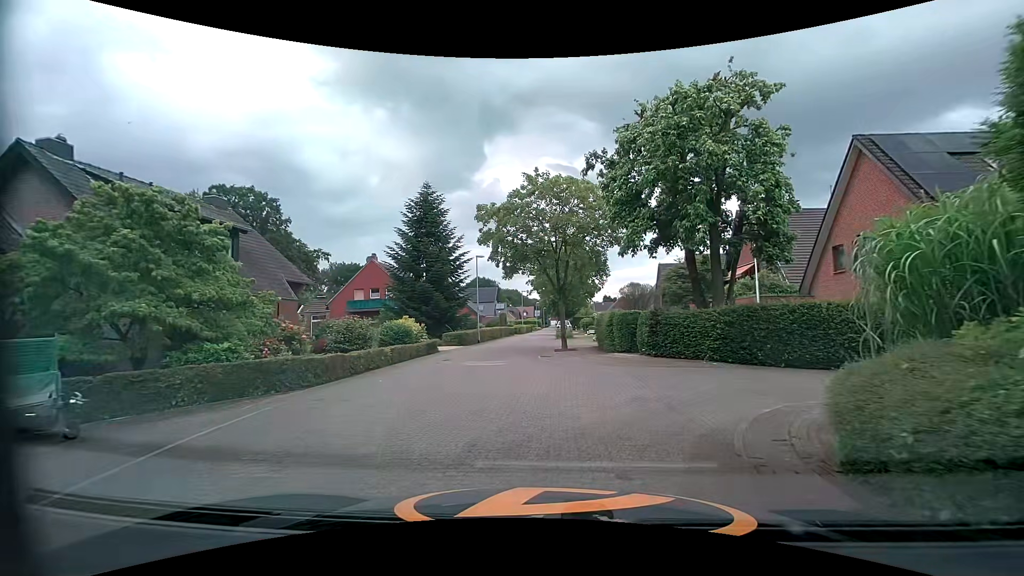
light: Day
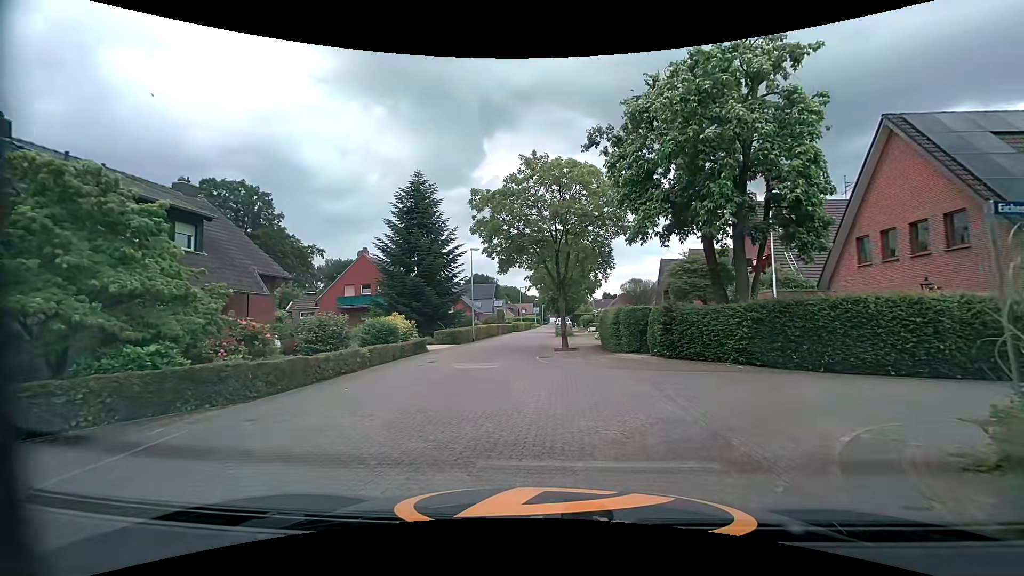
(0.0, +2.1) m; -1°
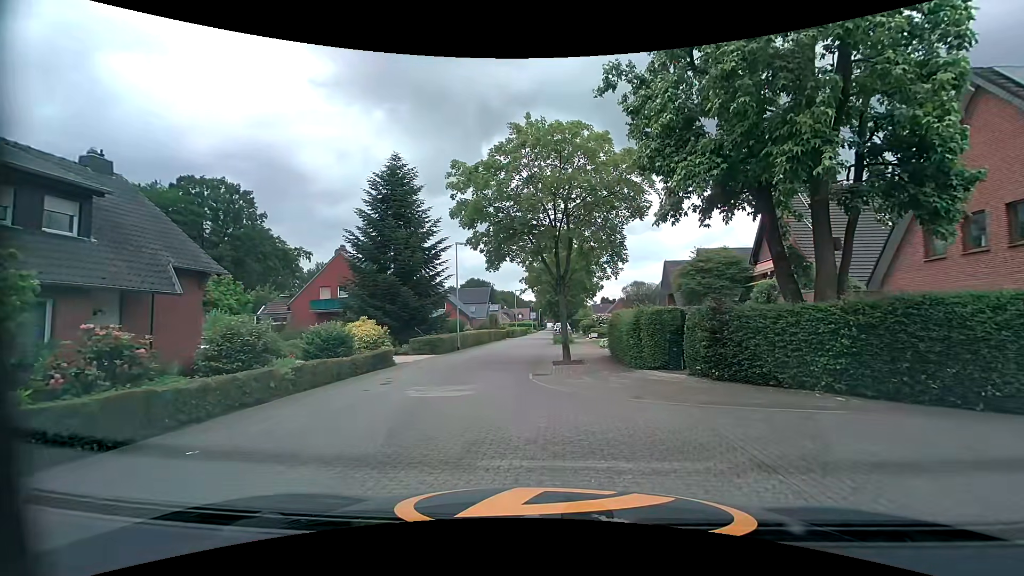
(+0.1, +4.4) m; -1°
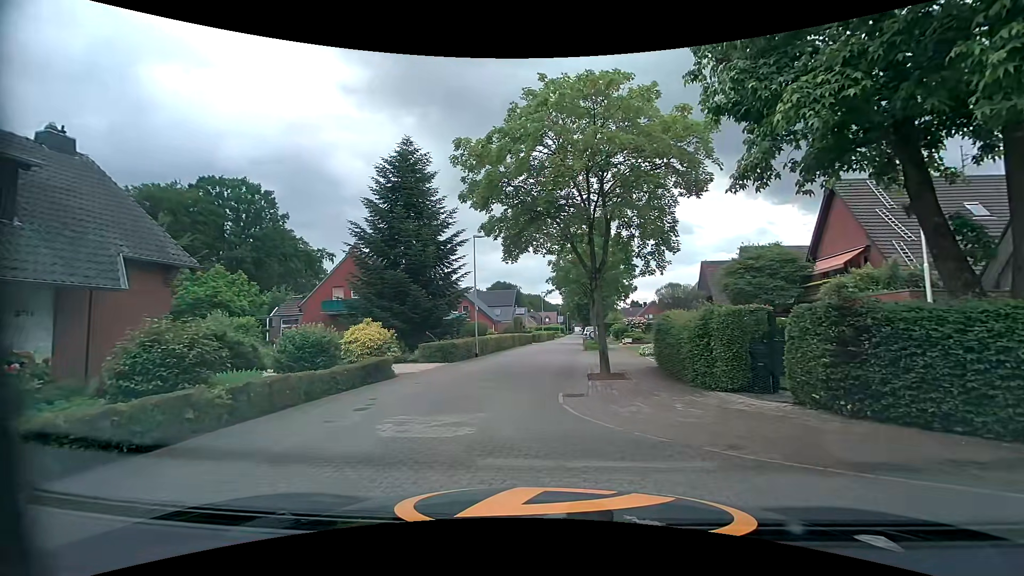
(+0.1, +3.4) m; 0°
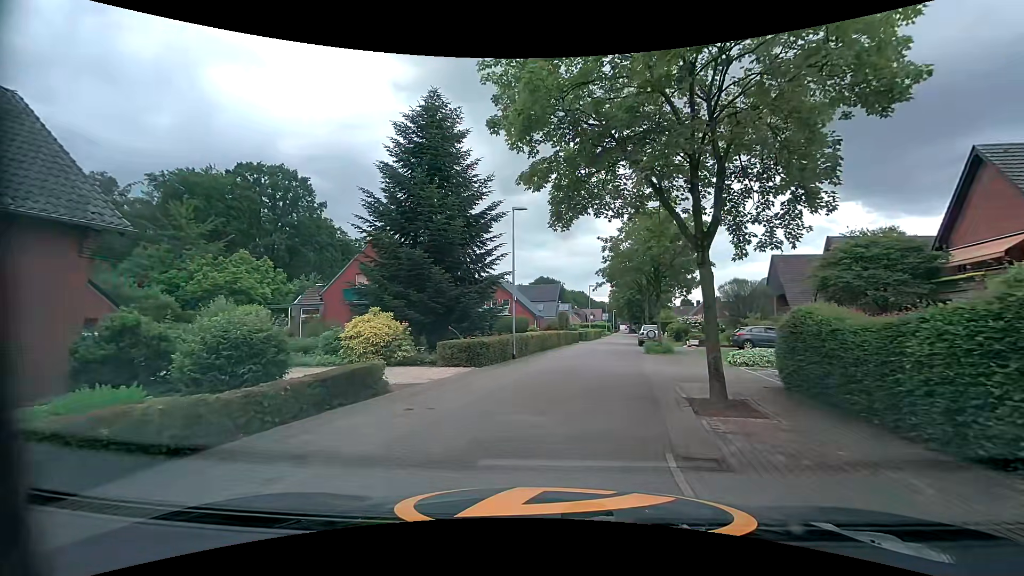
(-0.6, +5.4) m; -5°
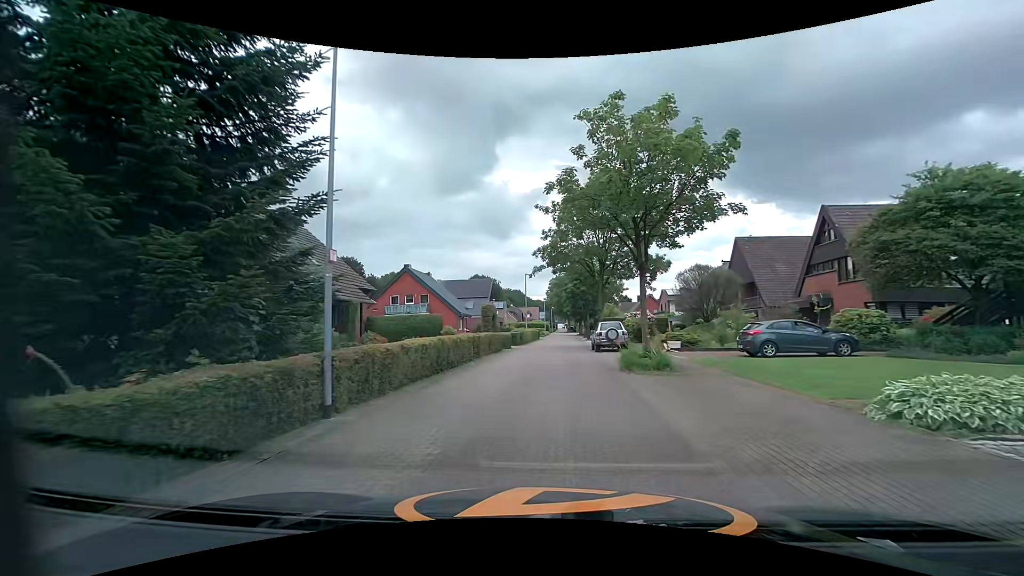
(+0.6, +12.5) m; +5°
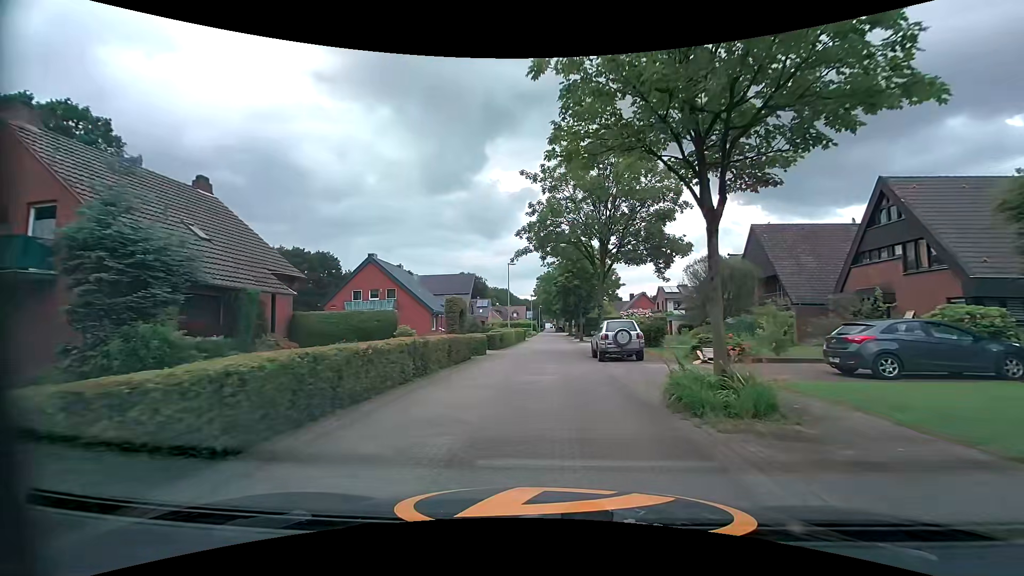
(+0.2, +7.5) m; +3°
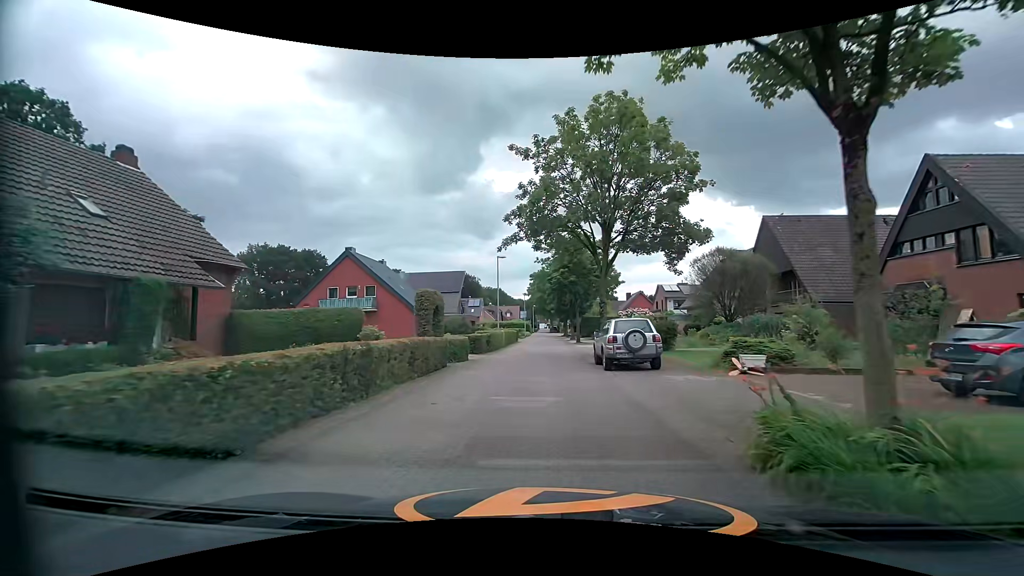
(0.0, +4.0) m; -1°
